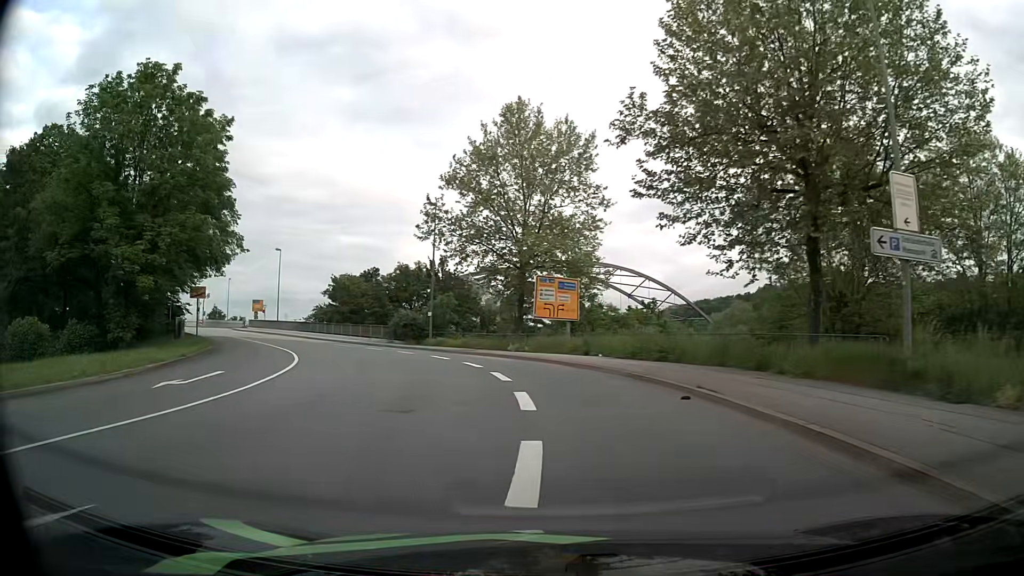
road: primary_link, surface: asphalt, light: Day
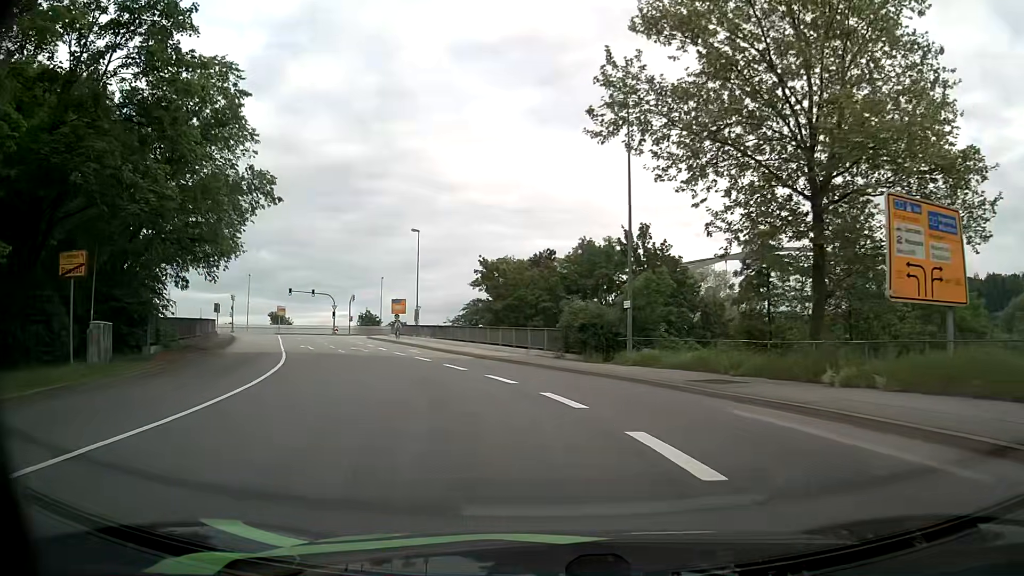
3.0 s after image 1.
(-3.2, +22.6) m; -16°
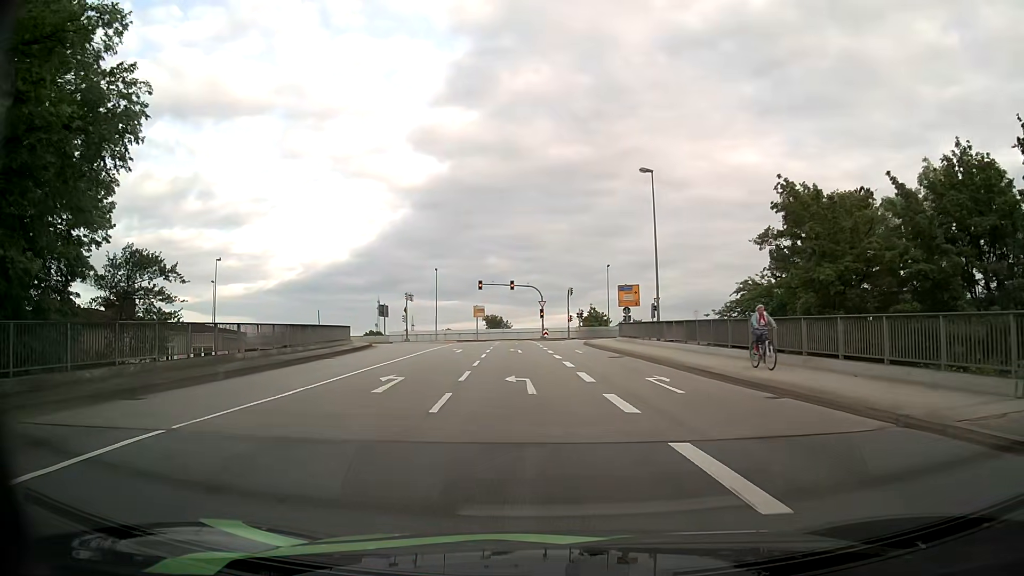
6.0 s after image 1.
(-4.3, +23.9) m; -20°
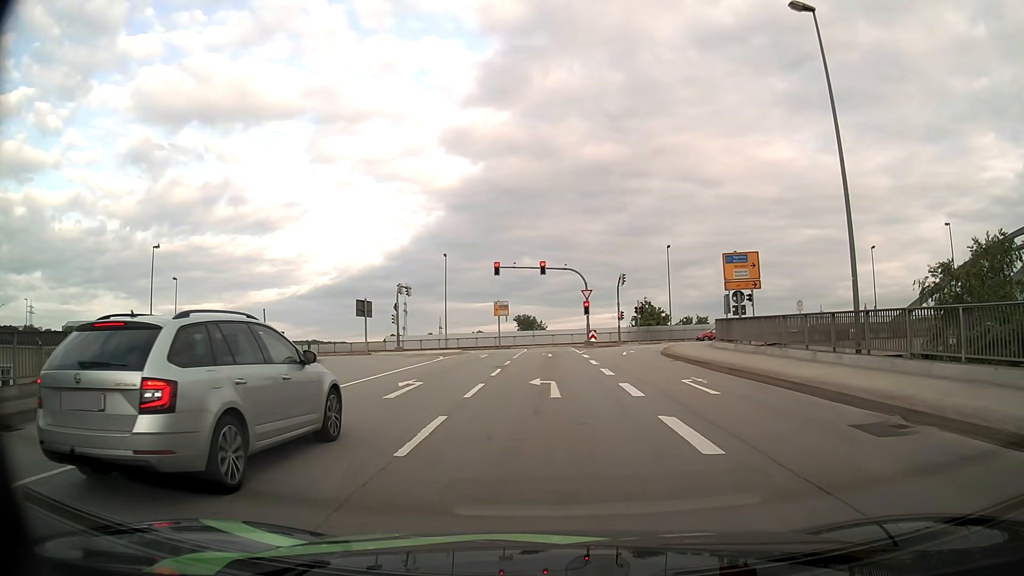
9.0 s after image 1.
(-0.7, +21.5) m; -3°
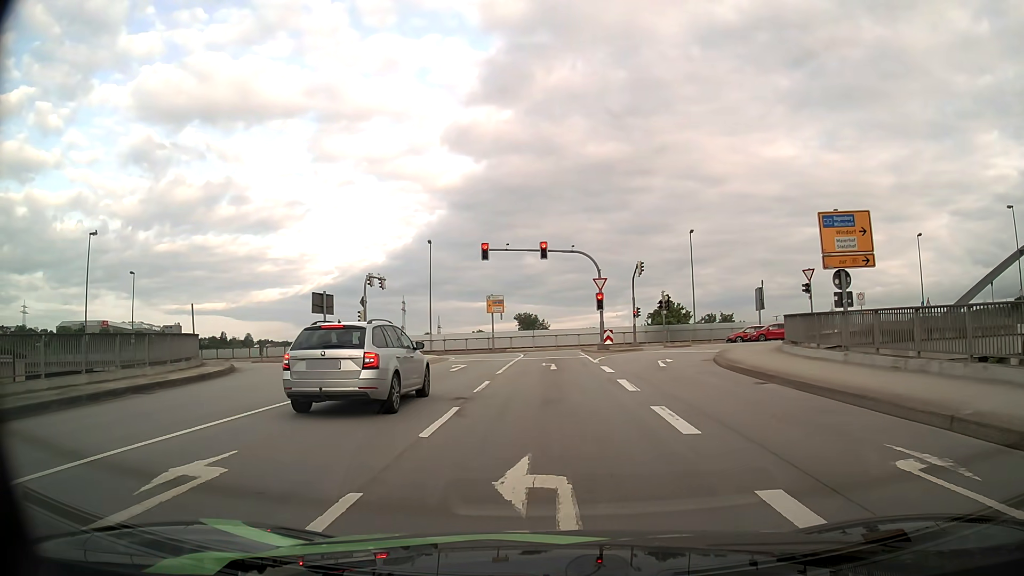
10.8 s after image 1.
(0.0, +10.6) m; 0°
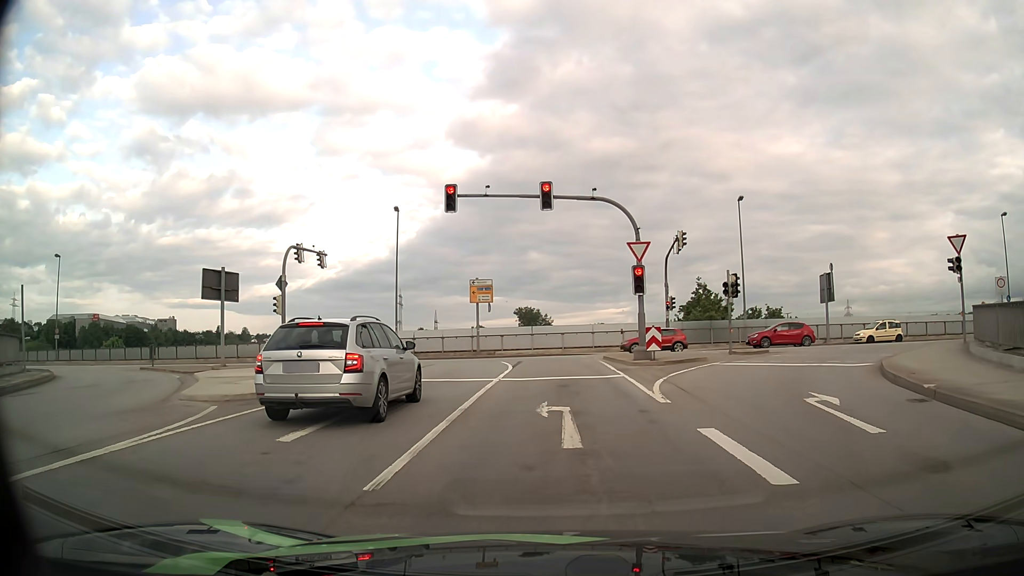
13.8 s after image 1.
(-0.2, +14.8) m; 0°
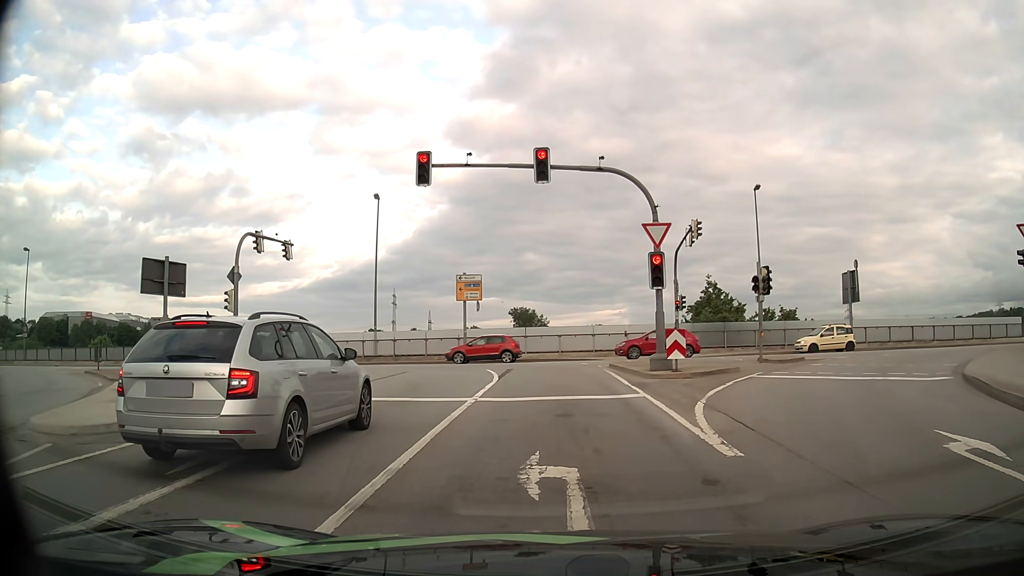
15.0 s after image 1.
(0.0, +4.5) m; 0°
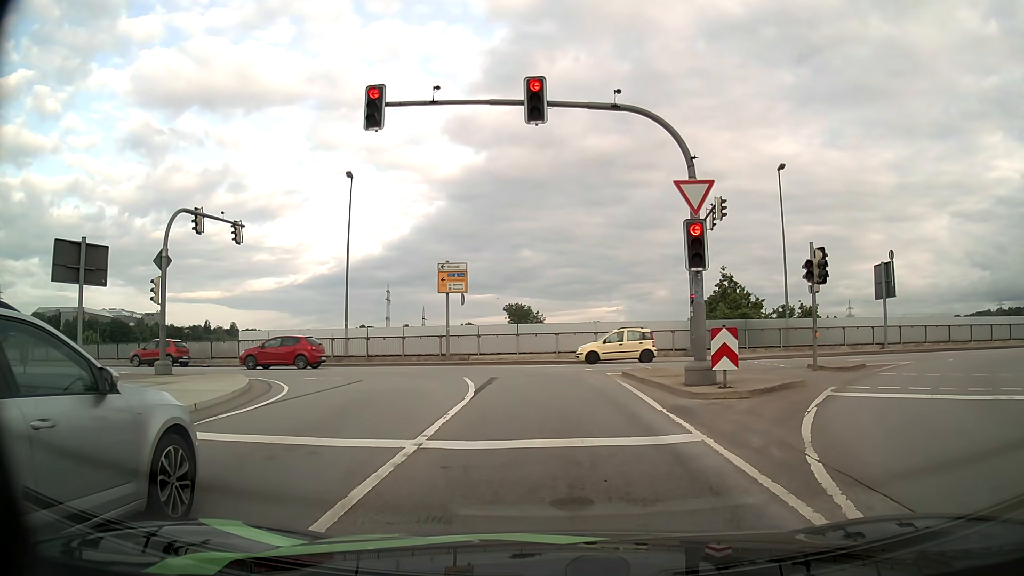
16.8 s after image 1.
(0.0, +5.2) m; 0°
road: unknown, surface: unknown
